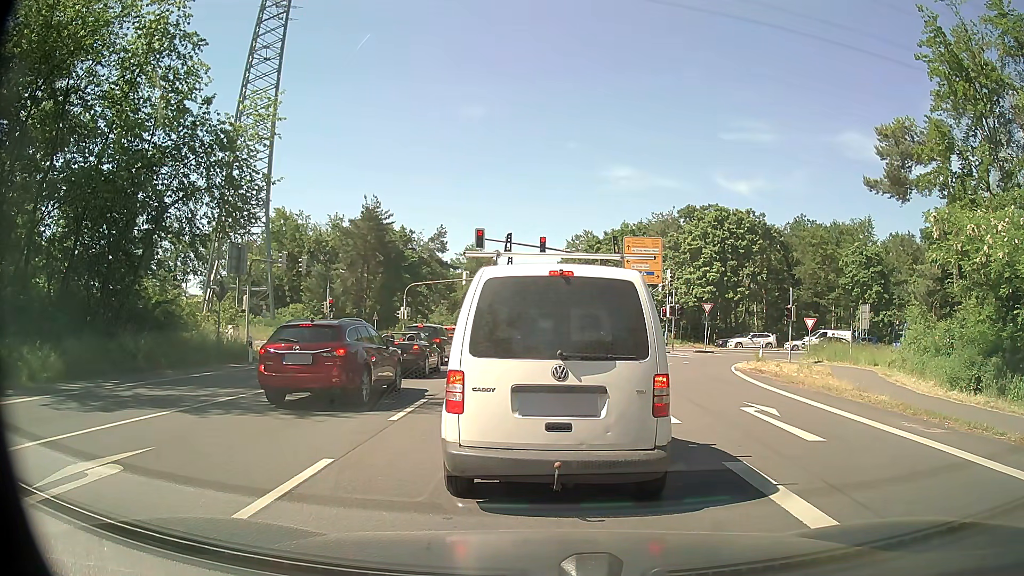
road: primary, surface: asphalt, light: Day
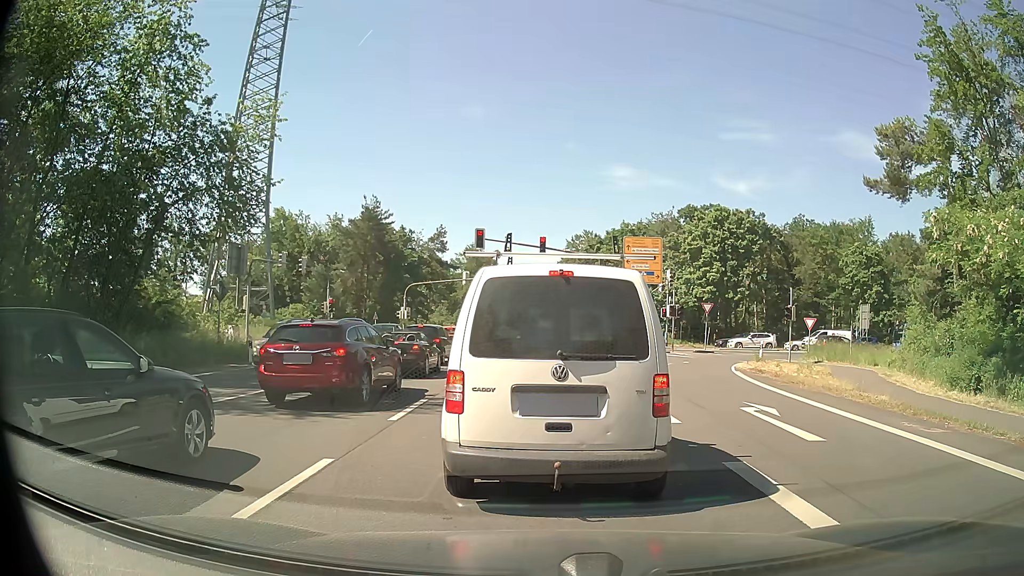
(0.0, 0.0) m; 0°
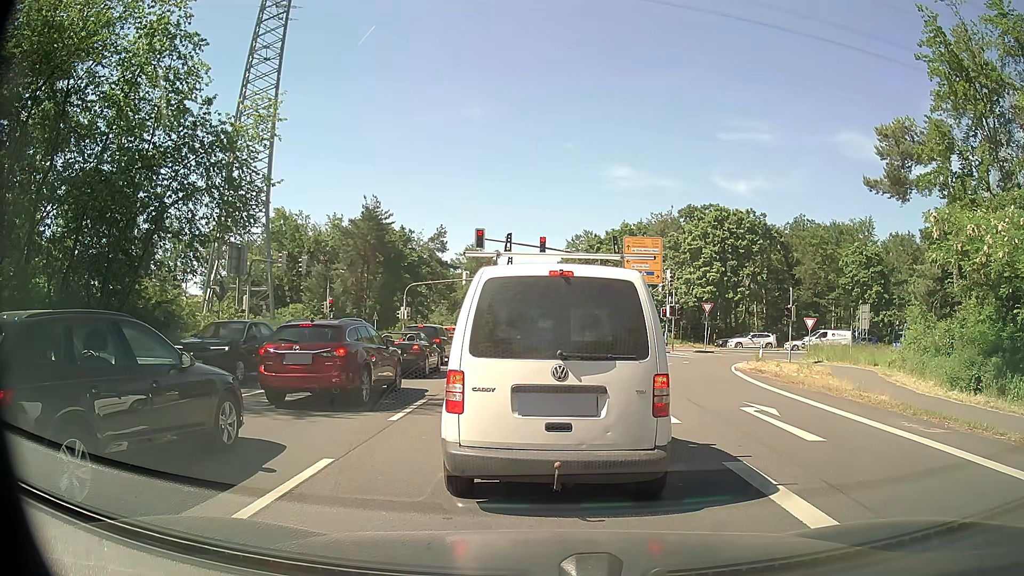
(0.0, 0.0) m; 0°
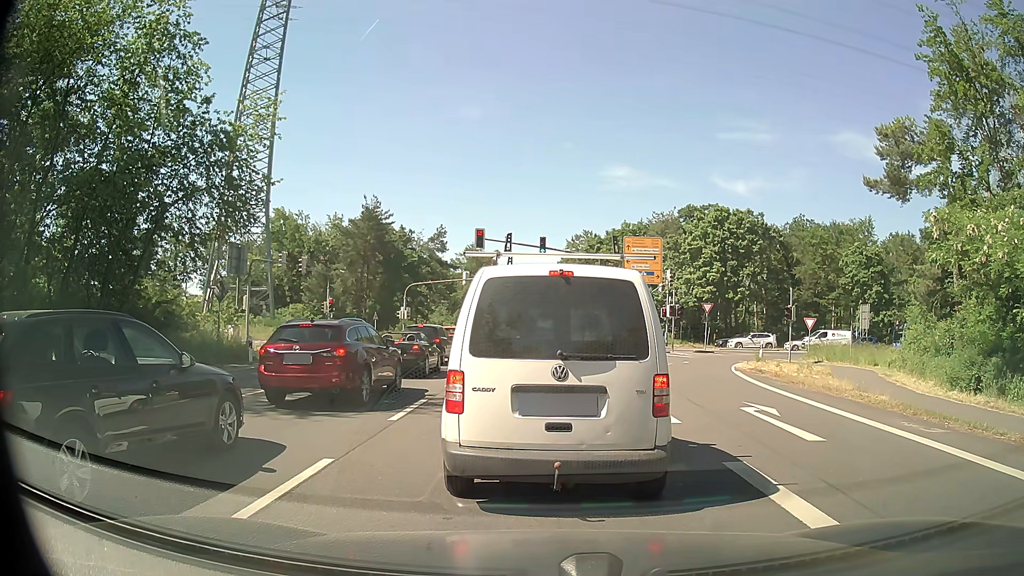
(0.0, 0.0) m; 0°
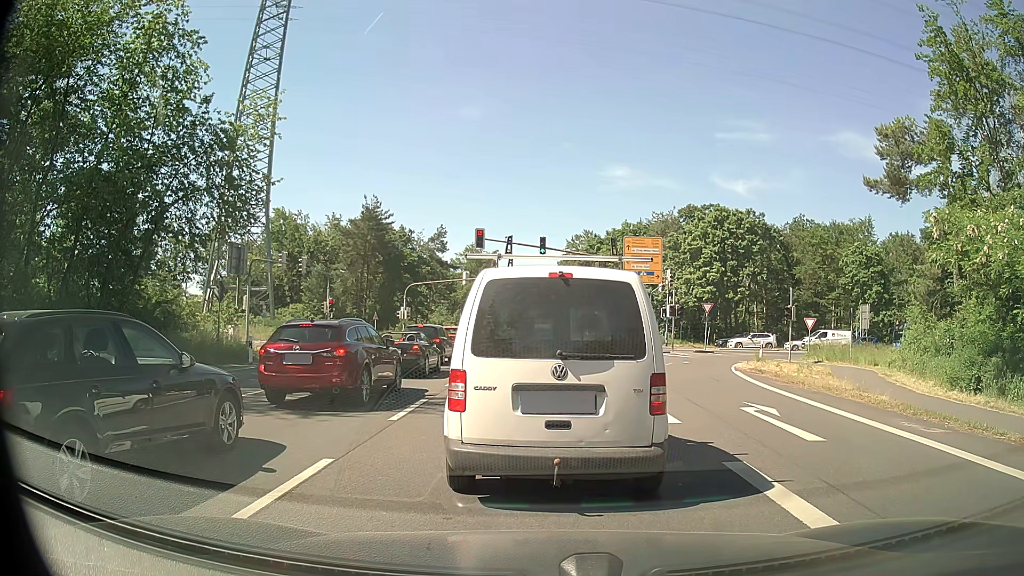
(0.0, 0.0) m; 0°
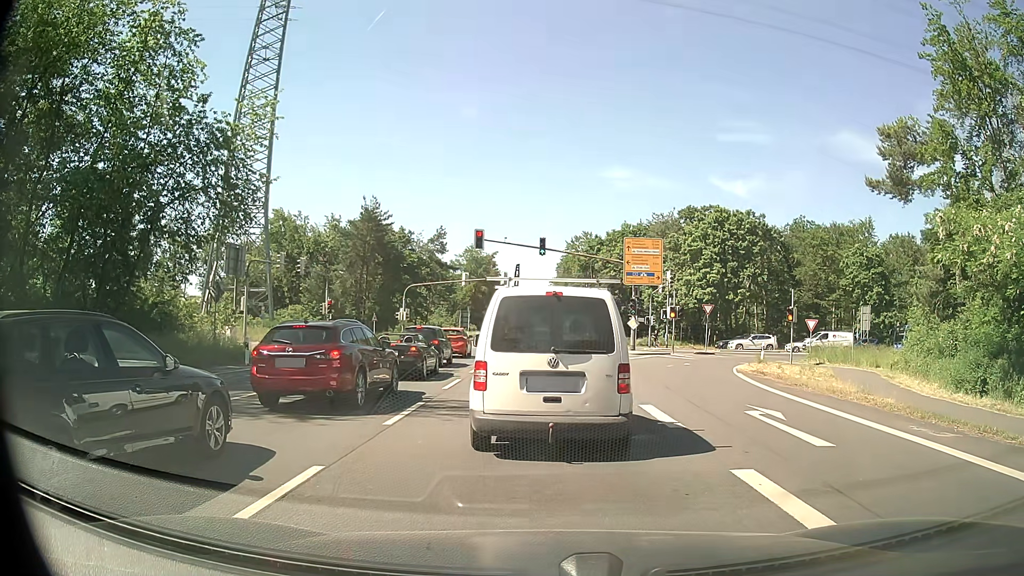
(0.0, +0.3) m; 0°
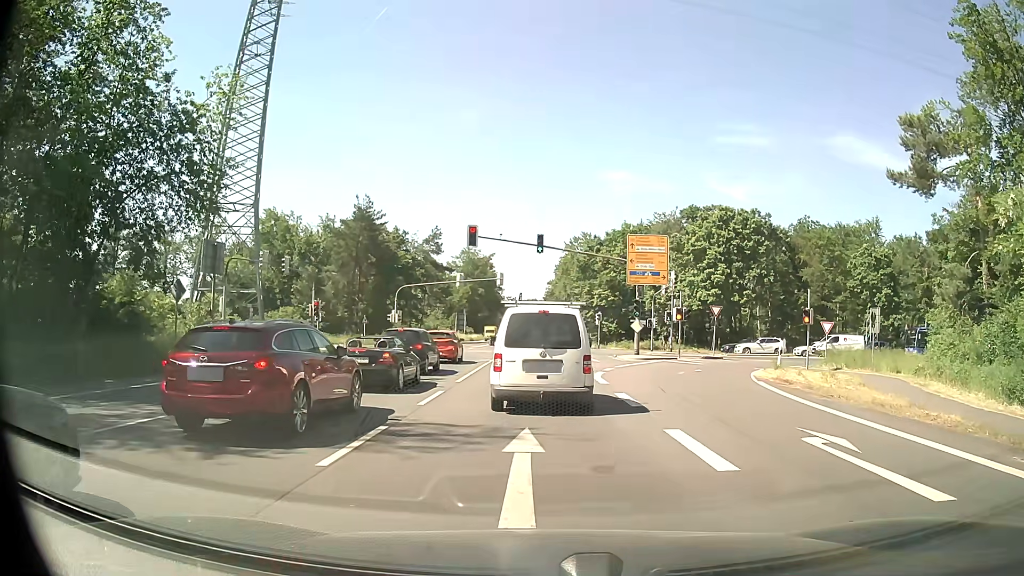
(0.0, +3.1) m; +1°
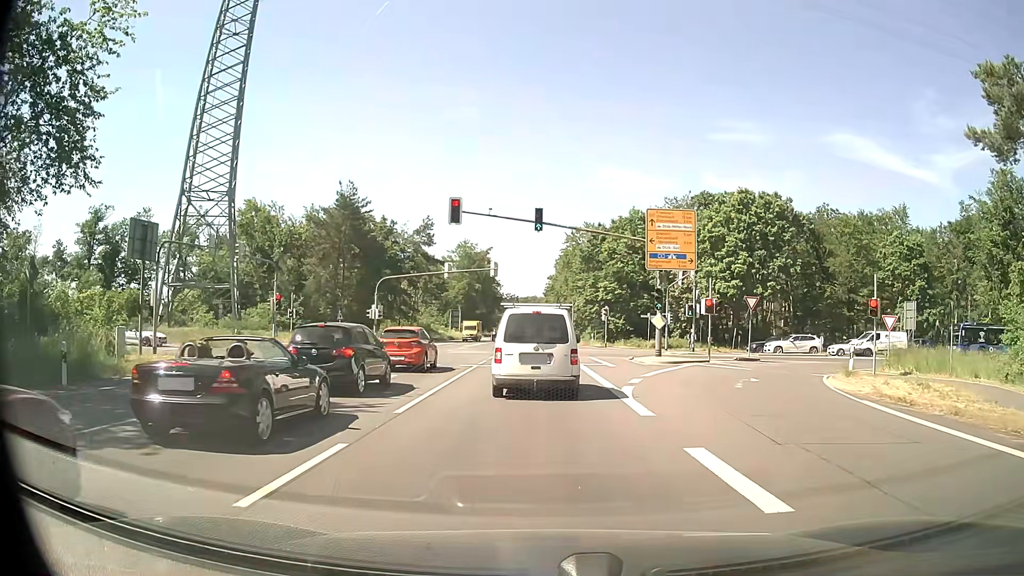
(0.0, +8.3) m; -1°
(0, +10) (0, +20) (0, +30) (0, +40) (0, +50) (0, +60) (0, +70) (0, +80) (0, +90) (0, +100) m
